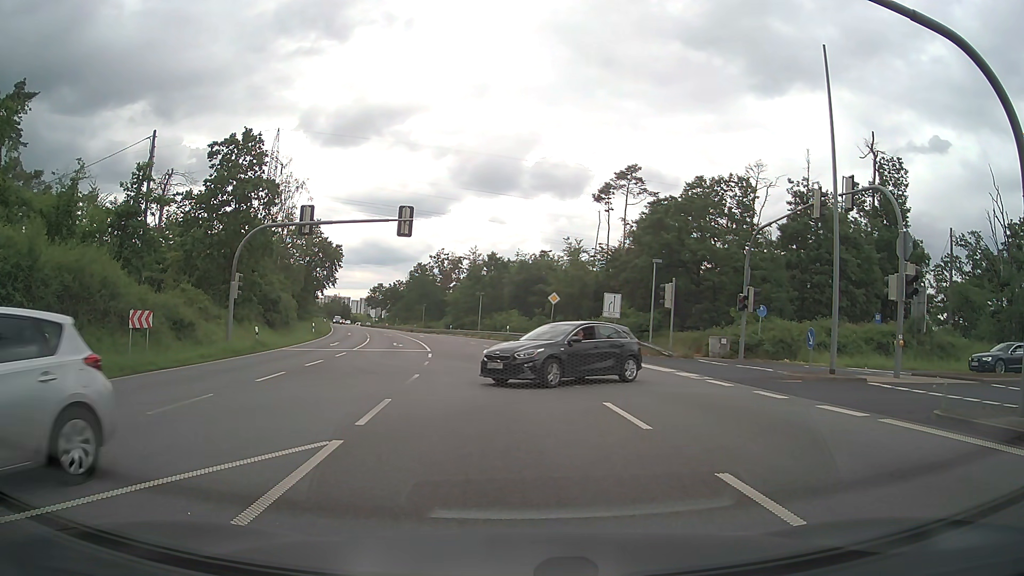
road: primary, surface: asphalt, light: Day
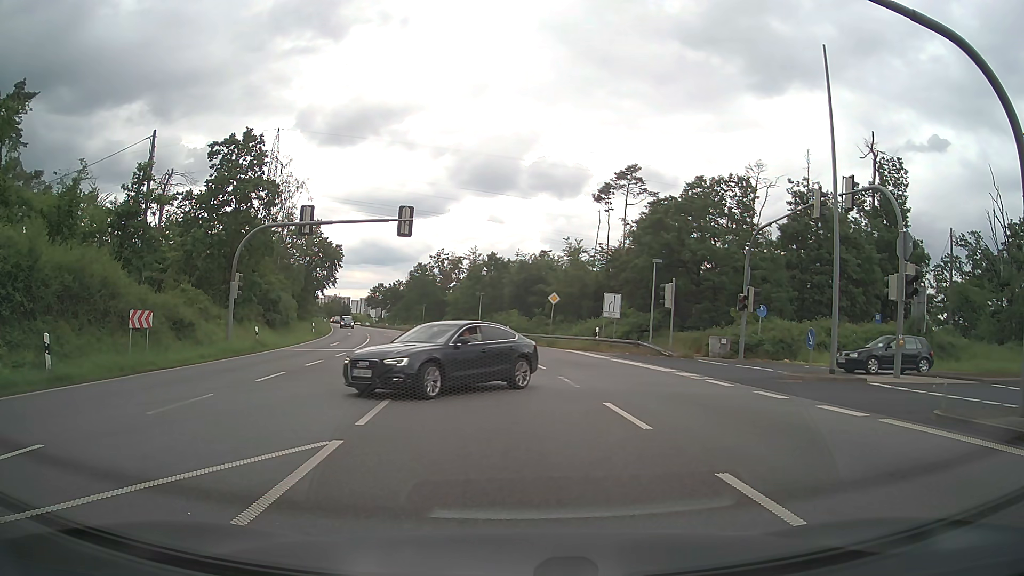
(0.0, 0.0) m; 0°
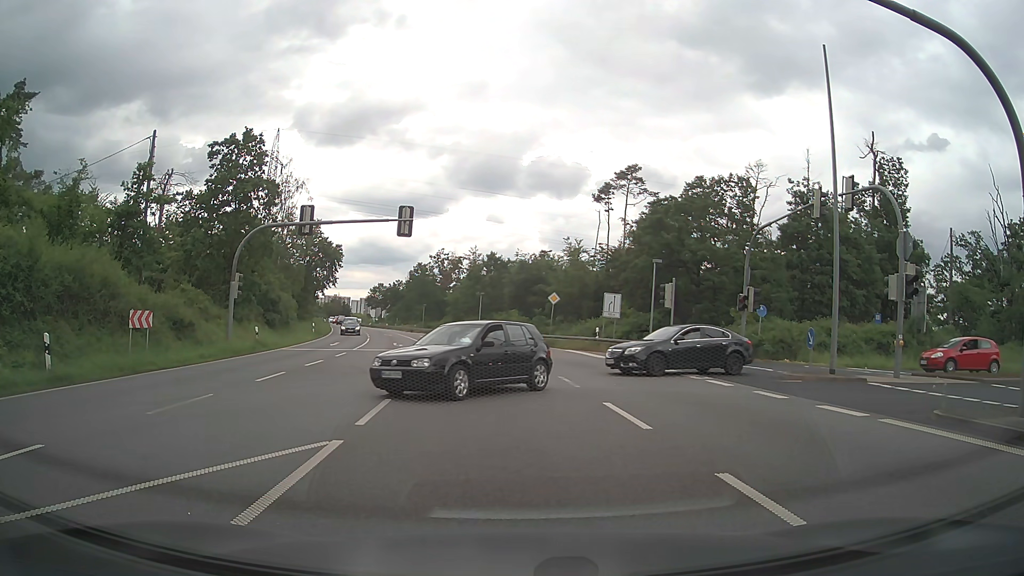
(0.0, 0.0) m; 0°
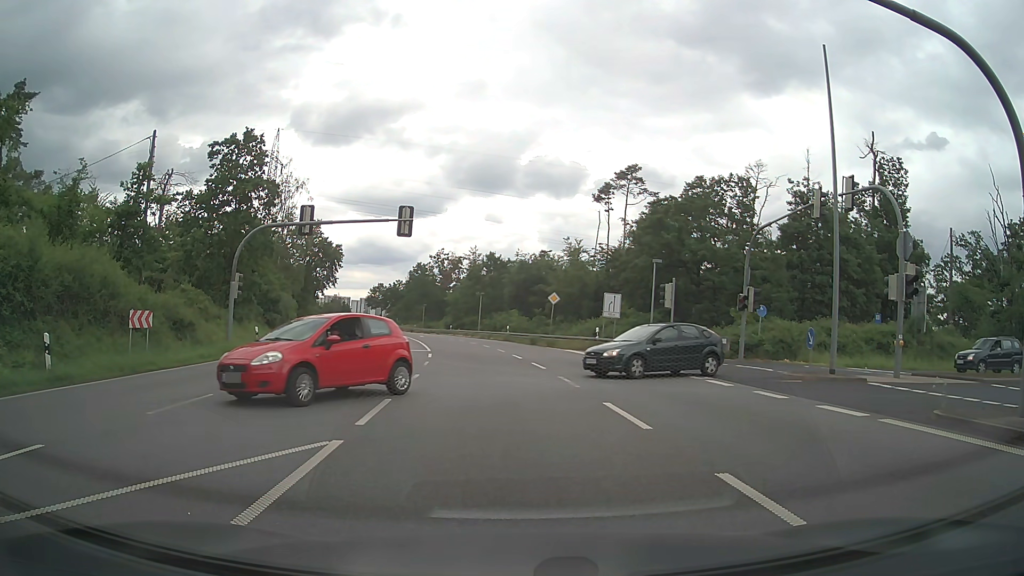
(0.0, 0.0) m; 0°
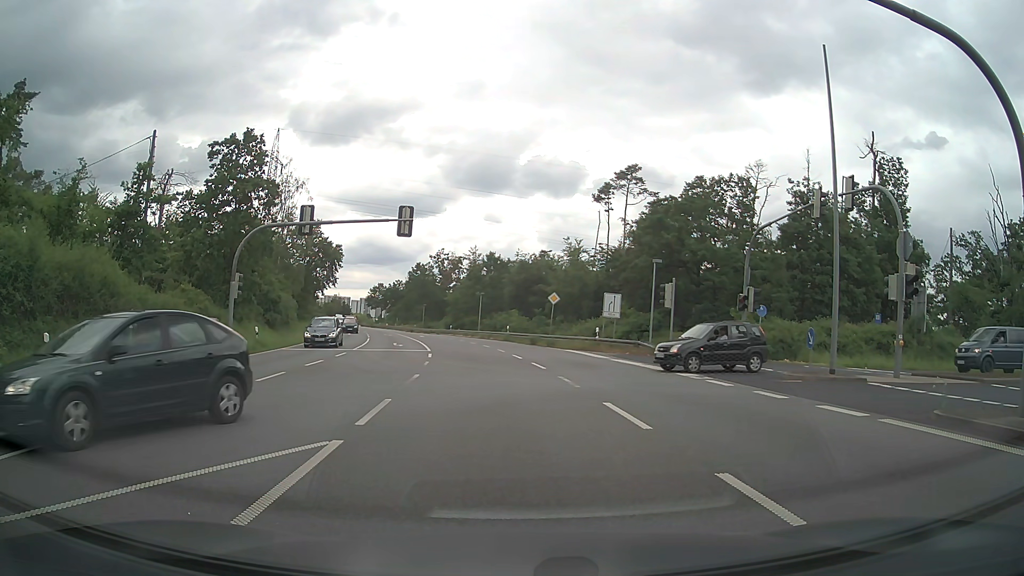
(0.0, 0.0) m; 0°
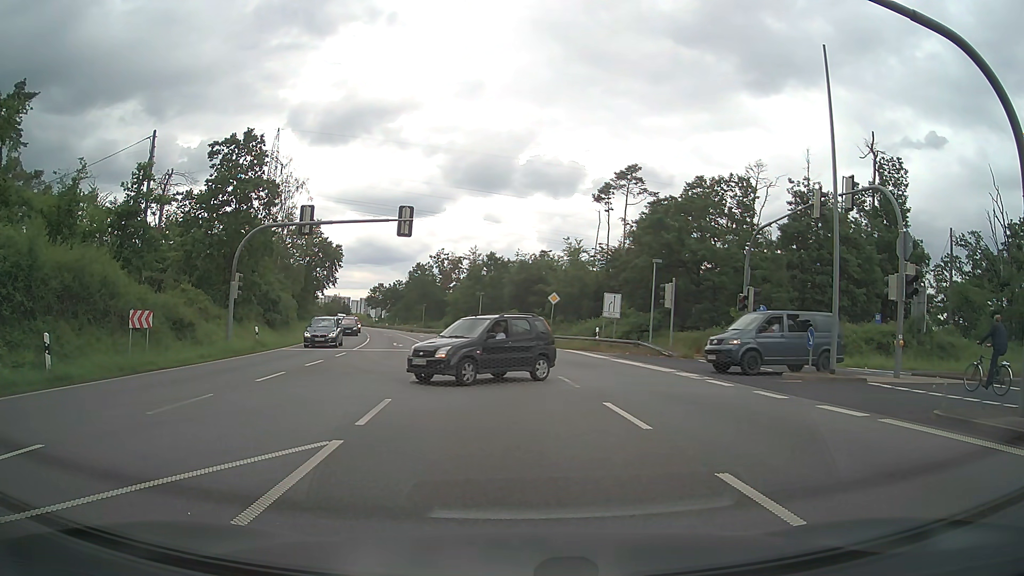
(0.0, 0.0) m; 0°
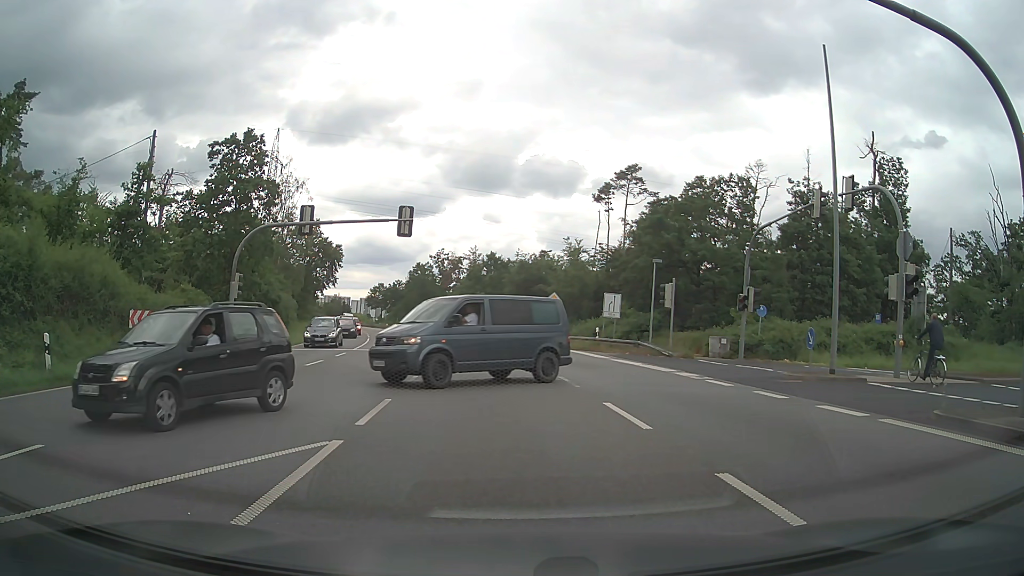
(0.0, 0.0) m; 0°
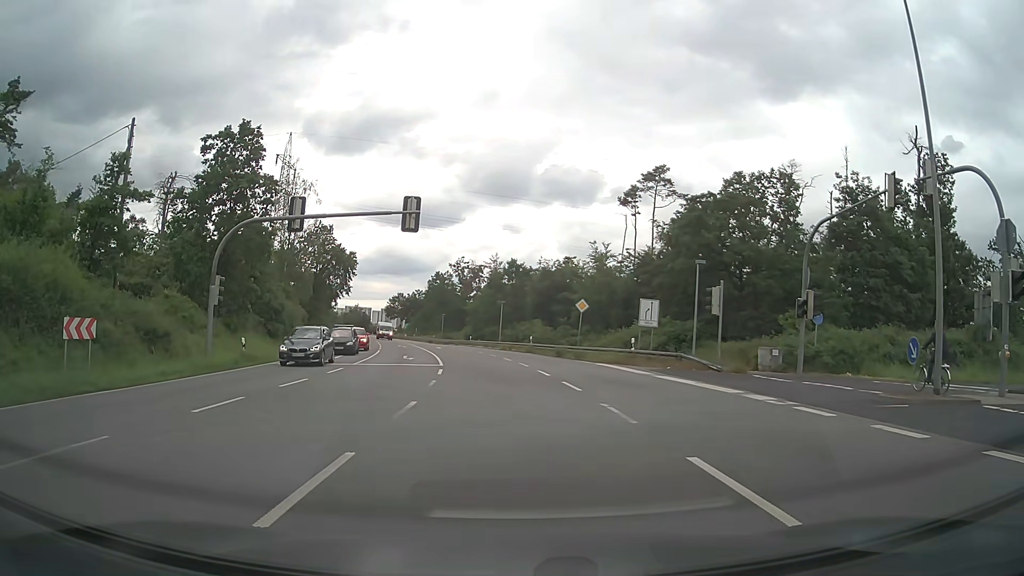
(0.0, +5.0) m; -1°
